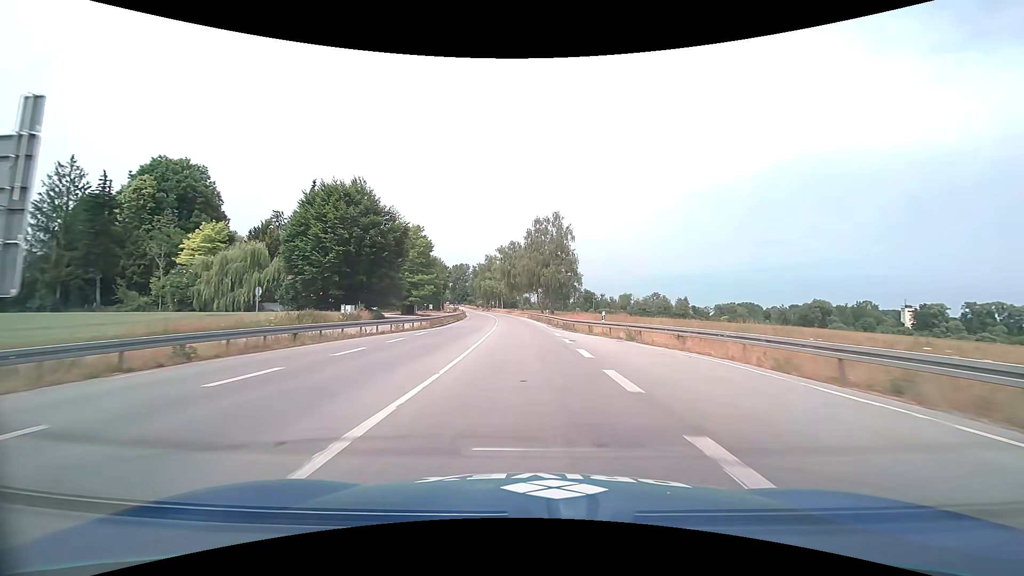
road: trunk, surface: asphalt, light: Day
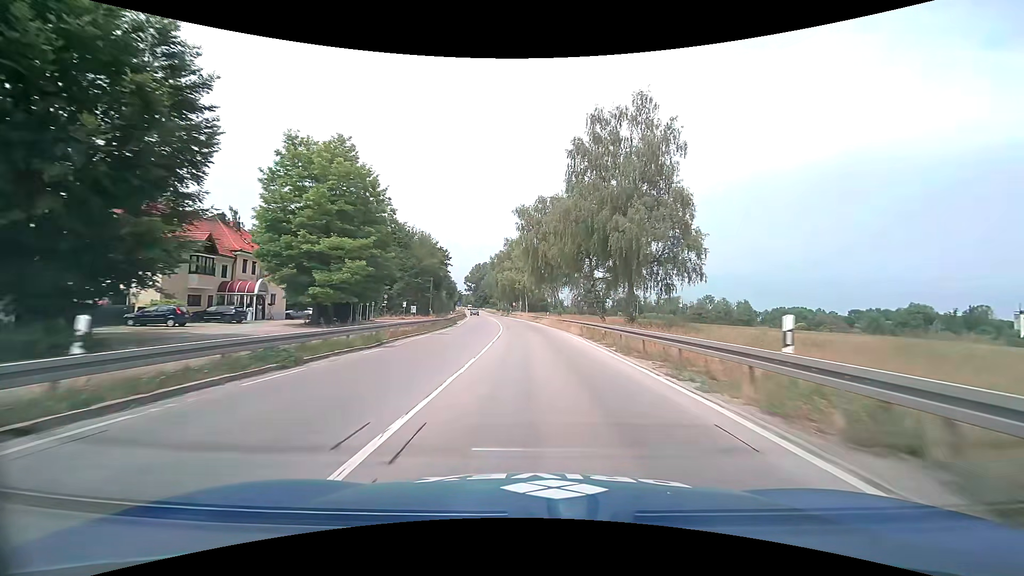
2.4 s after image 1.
(-1.7, +45.9) m; -4°
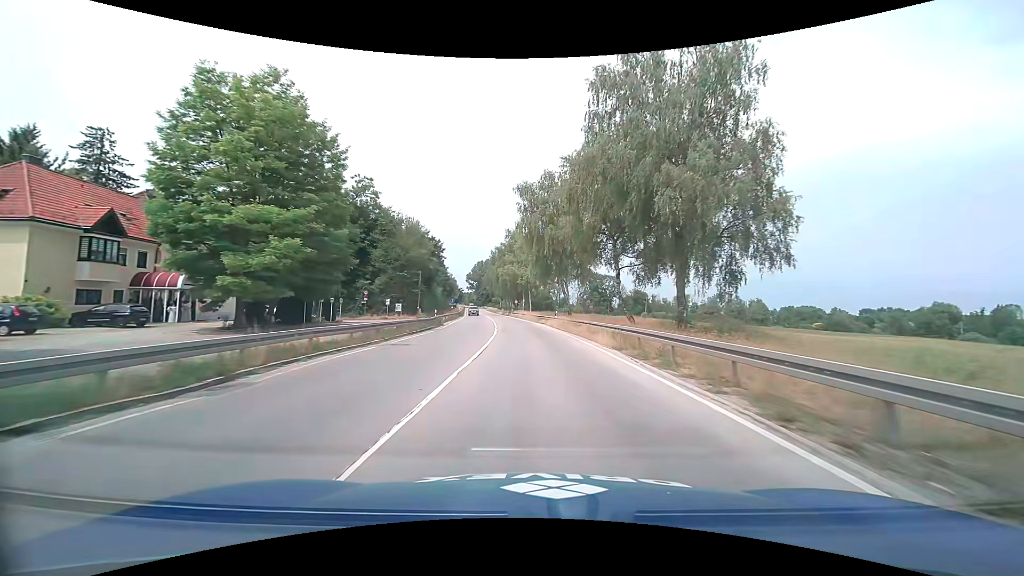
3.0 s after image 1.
(0.0, +11.2) m; 0°
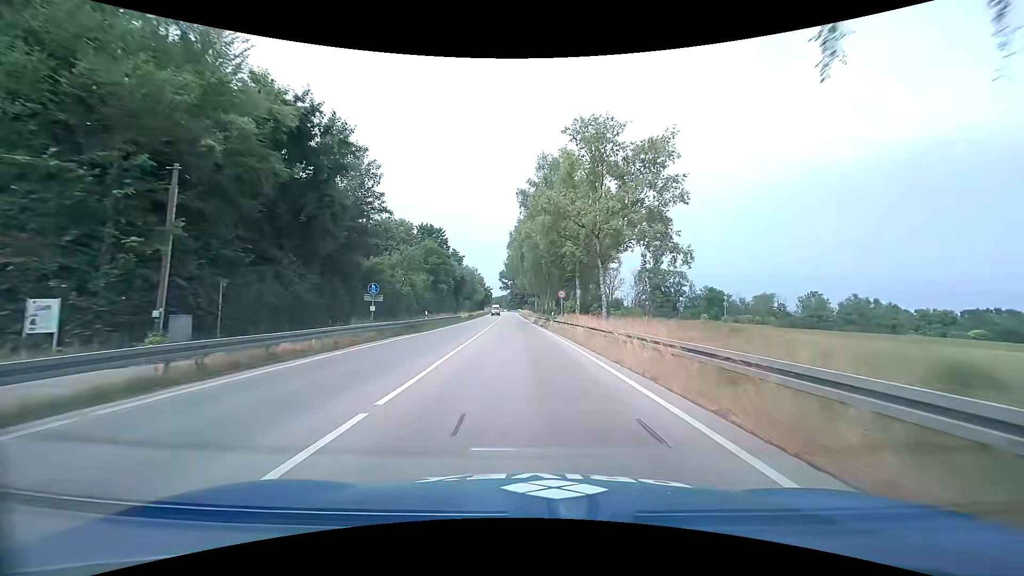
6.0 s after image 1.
(-1.9, +53.9) m; -5°
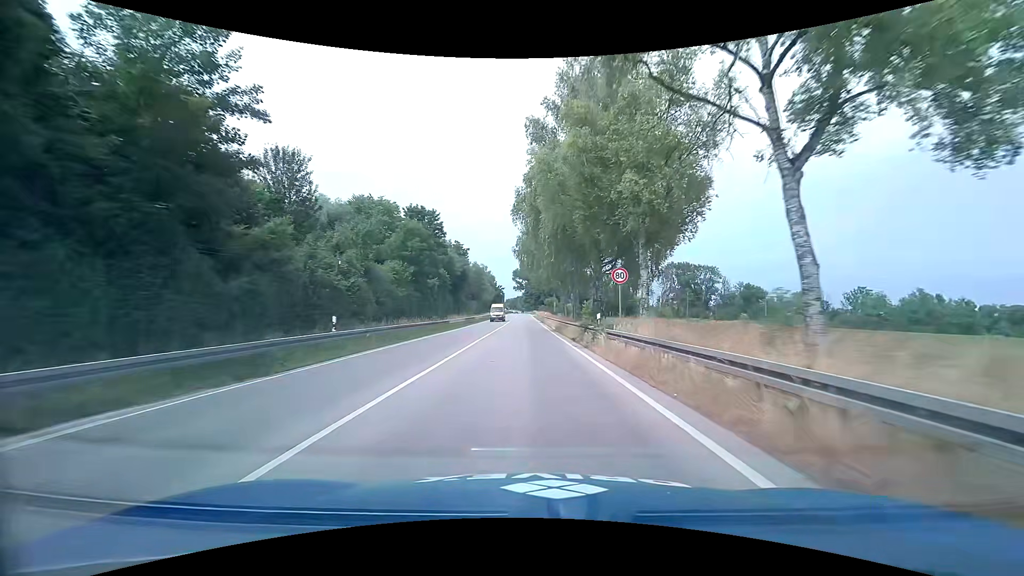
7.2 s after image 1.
(-0.3, +20.7) m; -2°
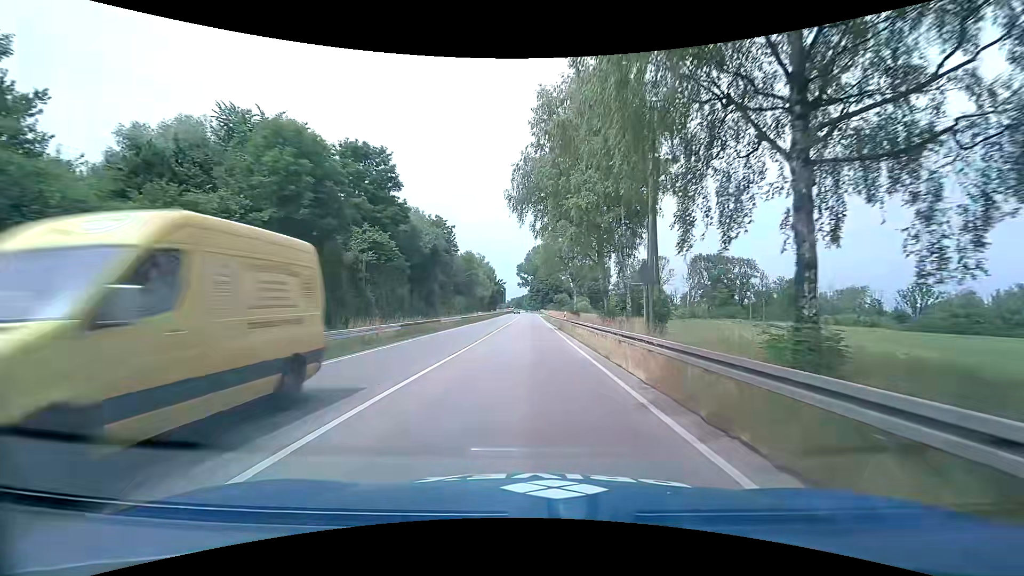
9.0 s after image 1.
(-0.4, +30.6) m; -1°
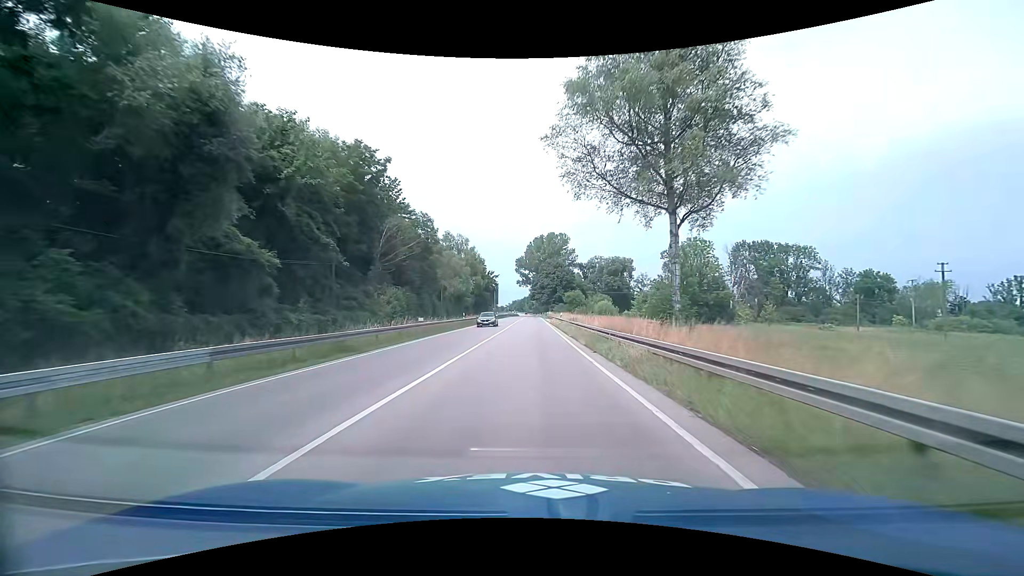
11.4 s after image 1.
(0.0, +40.5) m; 0°
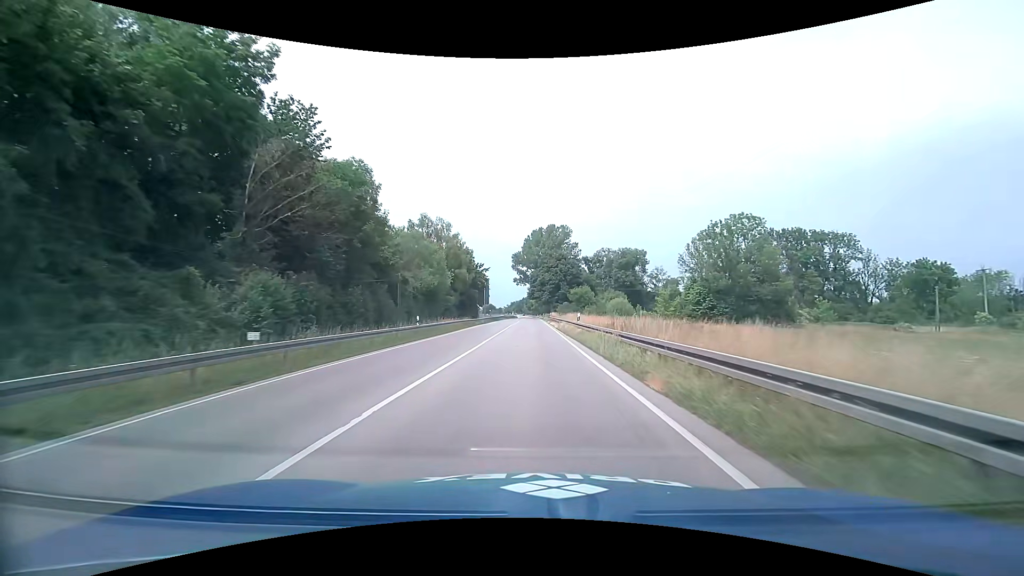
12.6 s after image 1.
(-0.1, +20.7) m; 0°
(0, +10) (0, +20) (0, +30) (0, +40) (0, +50) (0, +60) (0, +70) (0, +80) (0, +90) (0, +100) m
